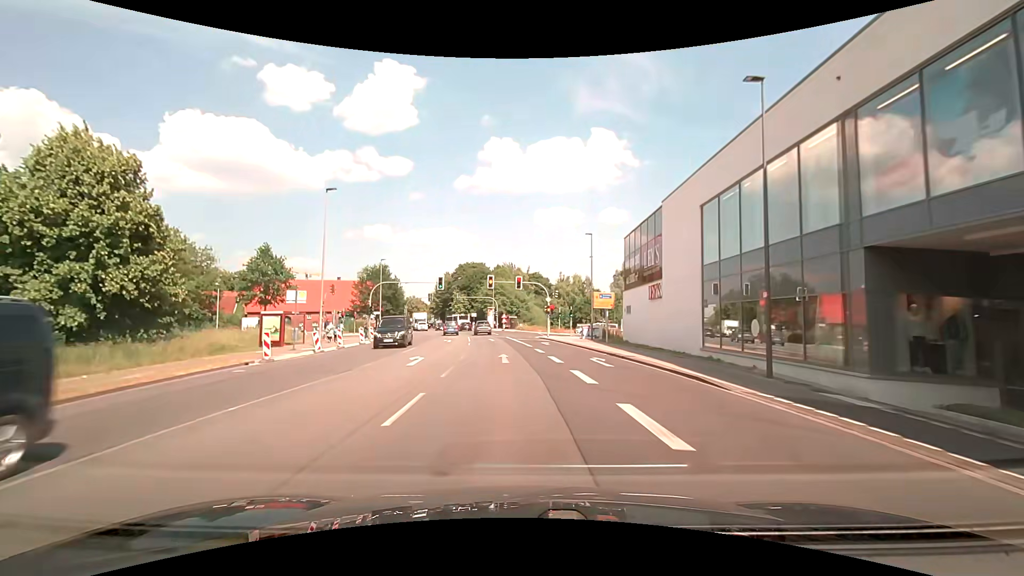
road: secondary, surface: asphalt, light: Day
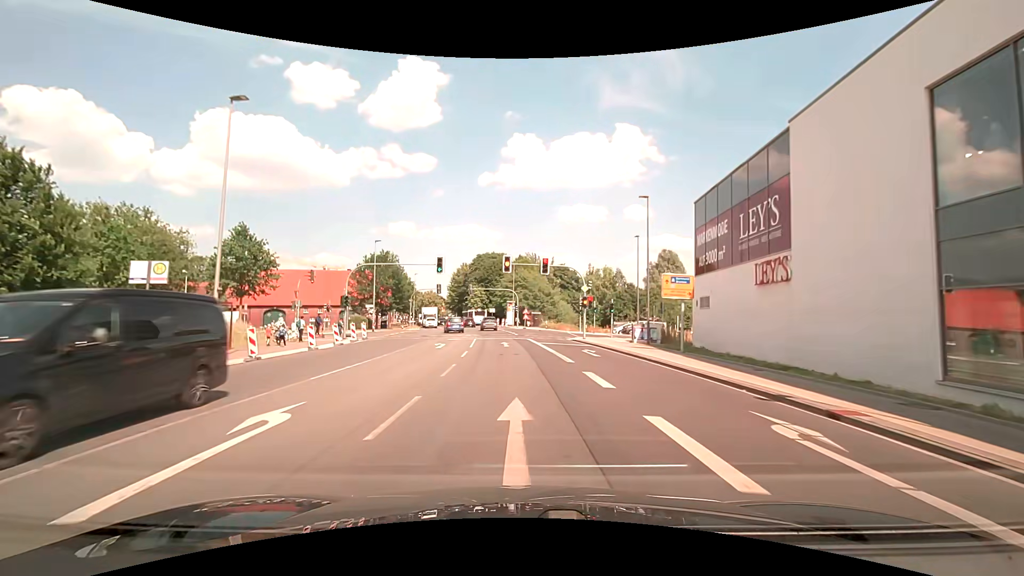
(-0.3, +13.3) m; -2°
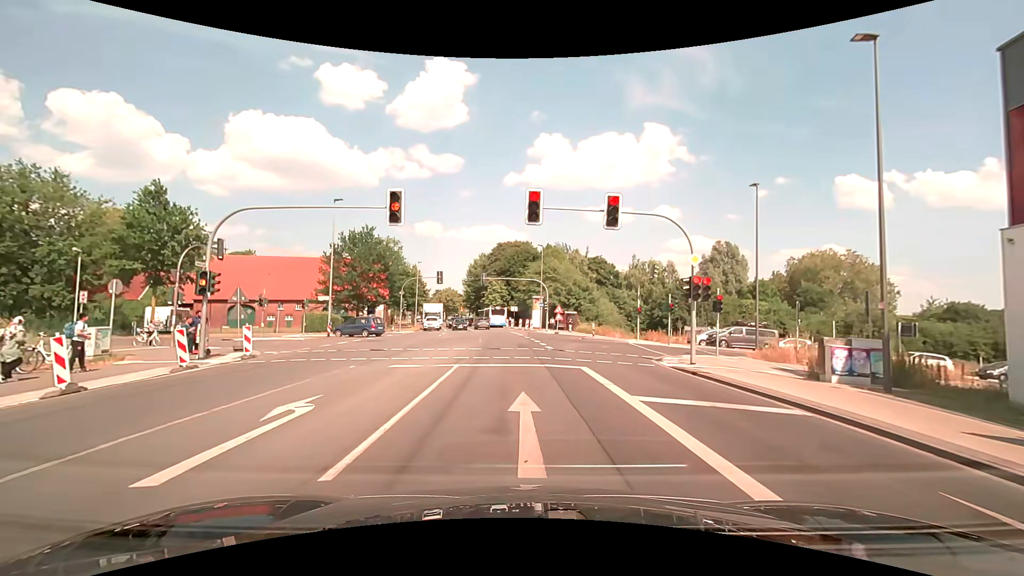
(-0.6, +19.5) m; -3°
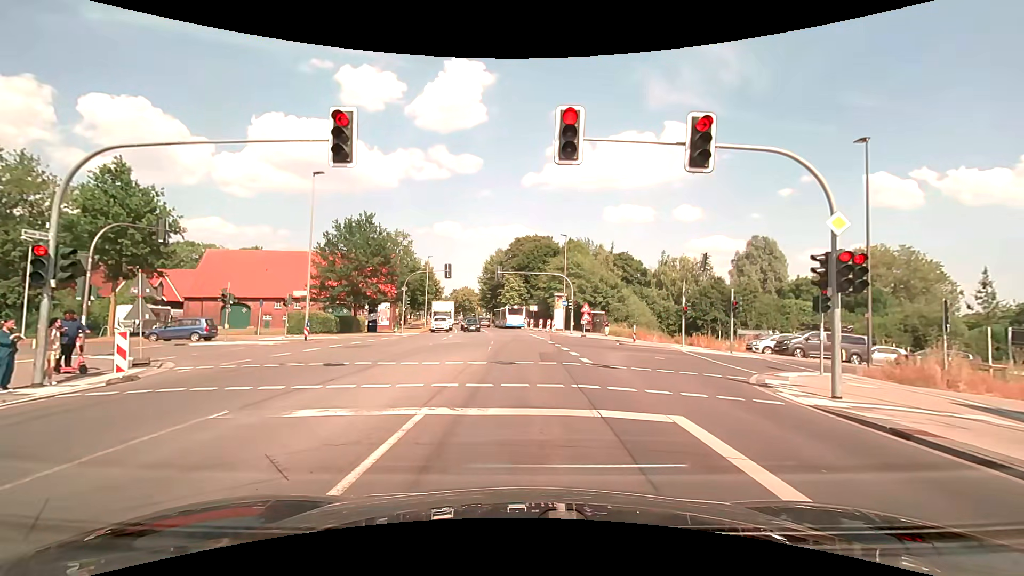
(-0.2, +7.0) m; -3°
